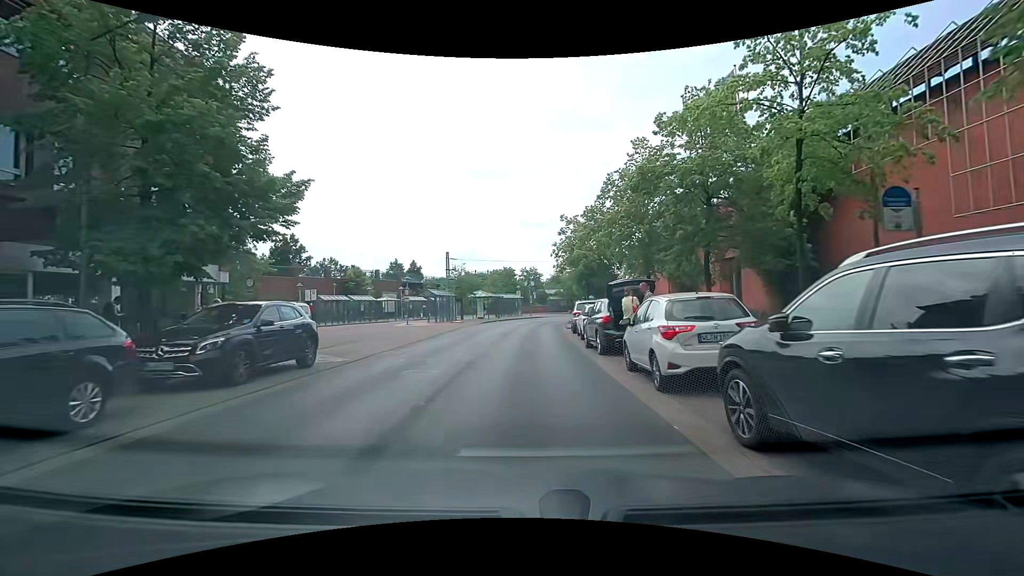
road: unclassified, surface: asphalt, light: Day
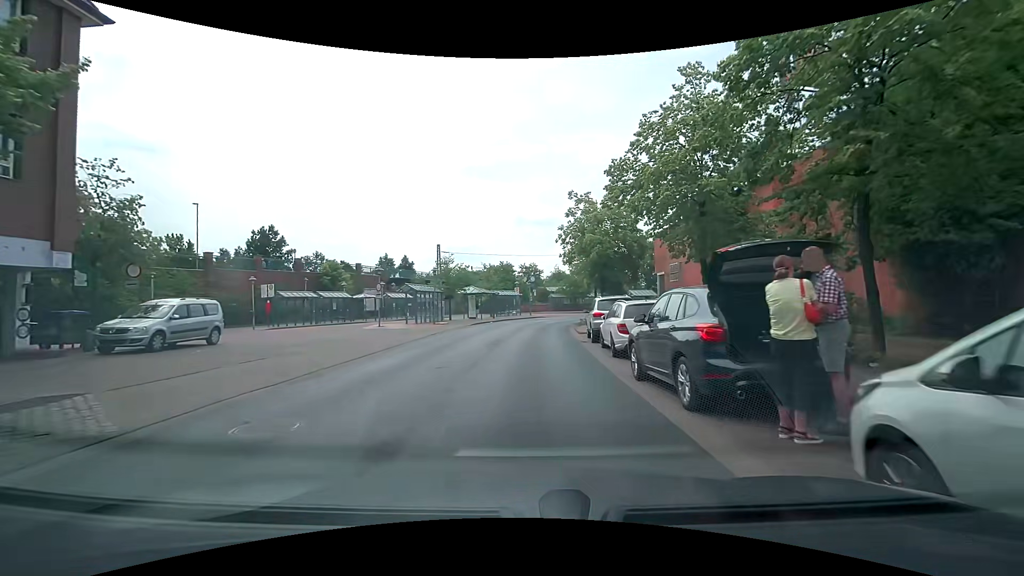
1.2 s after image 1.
(0.0, +7.7) m; 0°
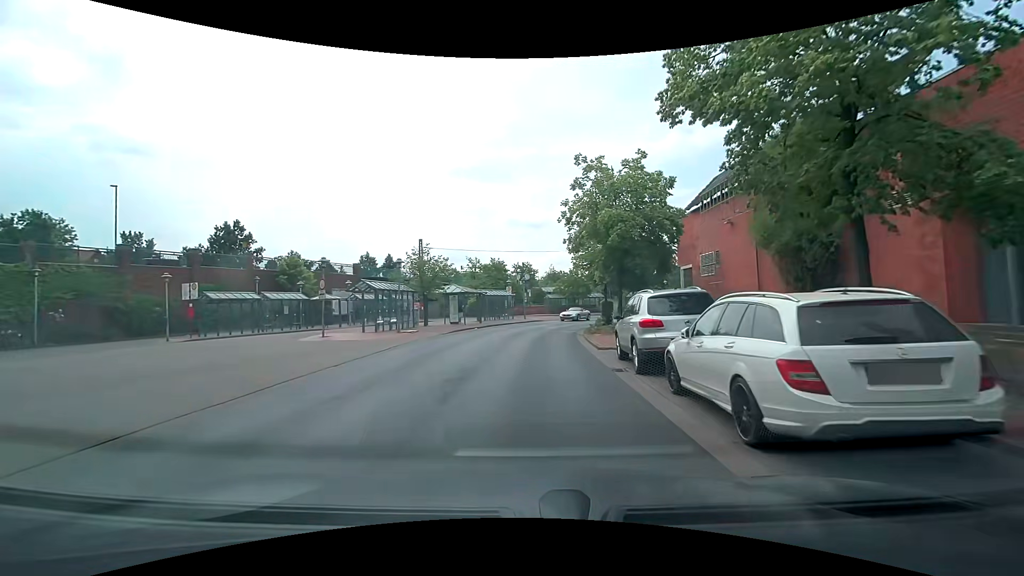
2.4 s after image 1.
(+0.1, +8.2) m; 0°
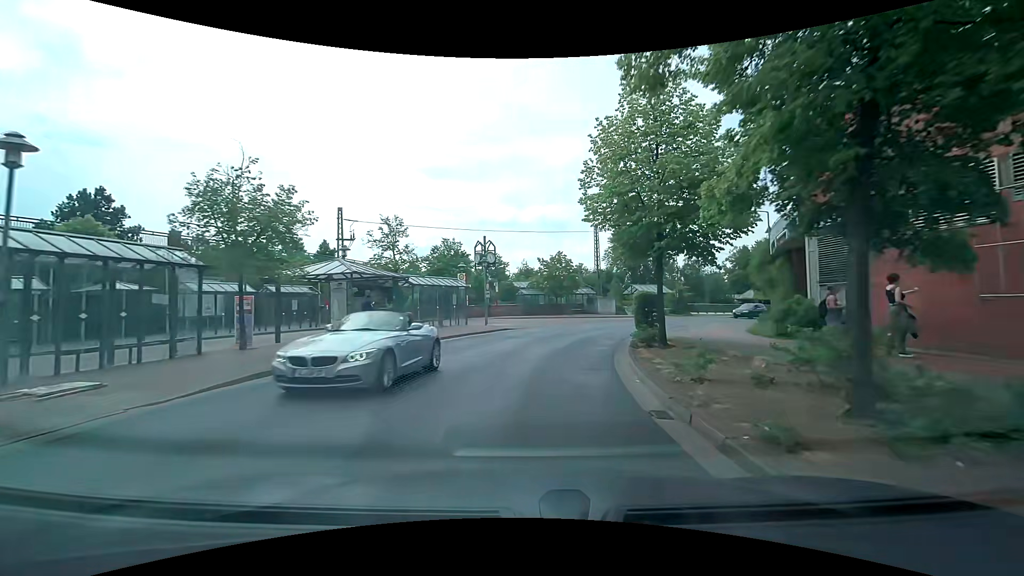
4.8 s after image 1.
(+0.6, +18.9) m; +3°
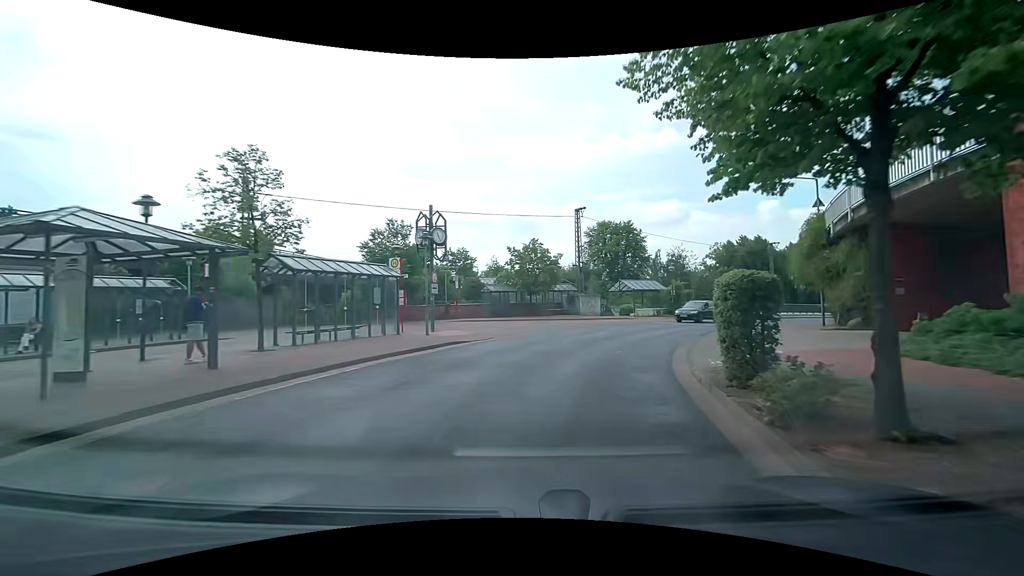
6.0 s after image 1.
(+0.3, +10.1) m; +4°
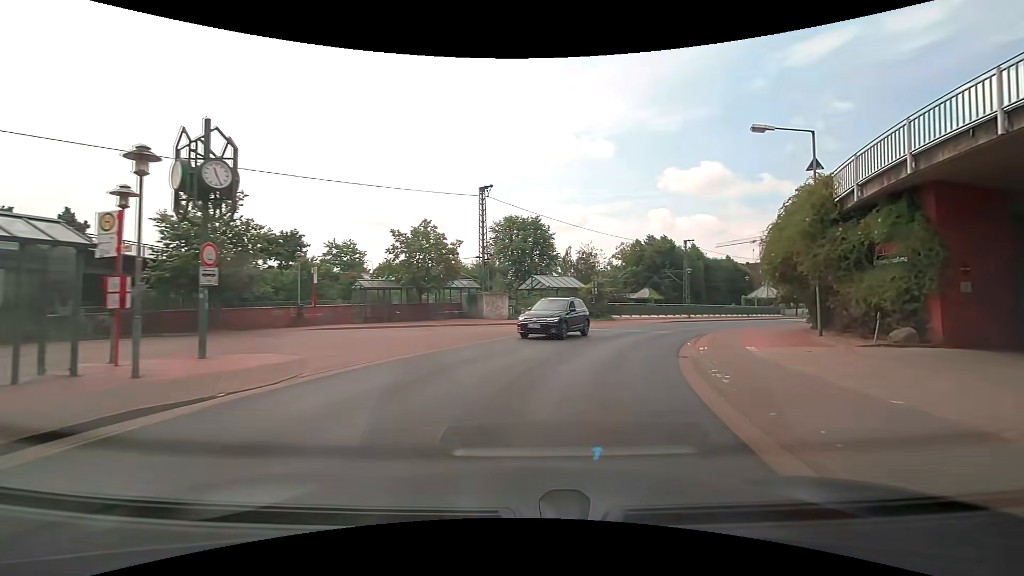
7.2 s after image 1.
(+0.7, +9.9) m; +10°
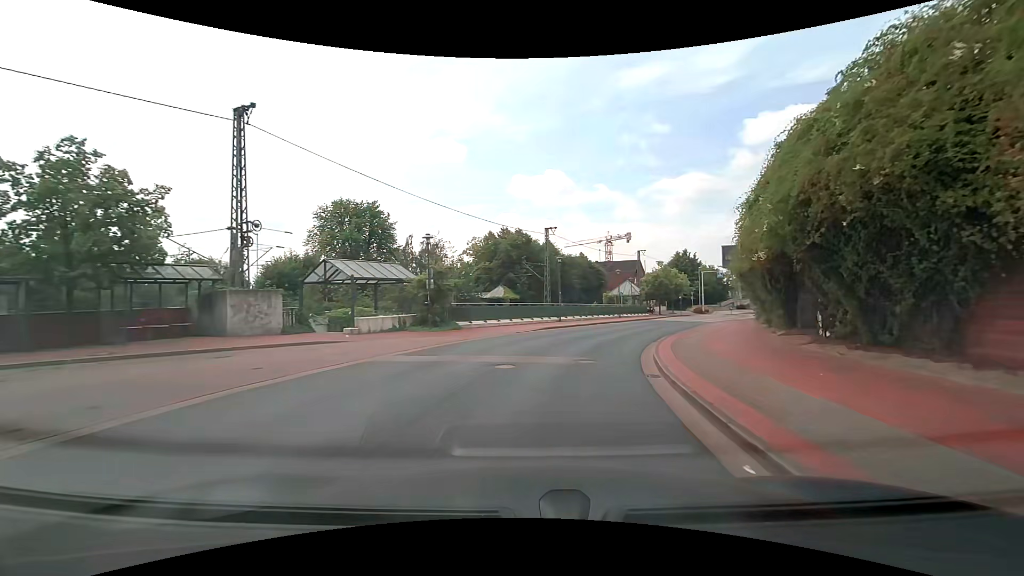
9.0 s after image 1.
(+2.5, +14.7) m; +17°
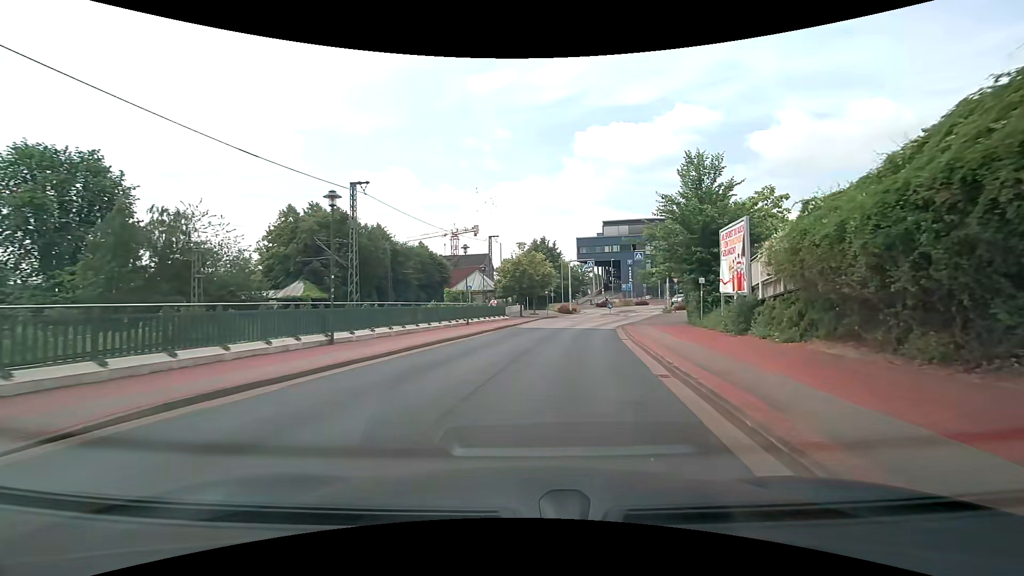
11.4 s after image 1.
(+3.3, +20.7) m; +17°
(+1, +10) (+2, +20) (+4, +30) (+6, +39) (+10, +49) (+14, +58) (+19, +66) (+23, +75) (+27, +85) (+33, +92) m
